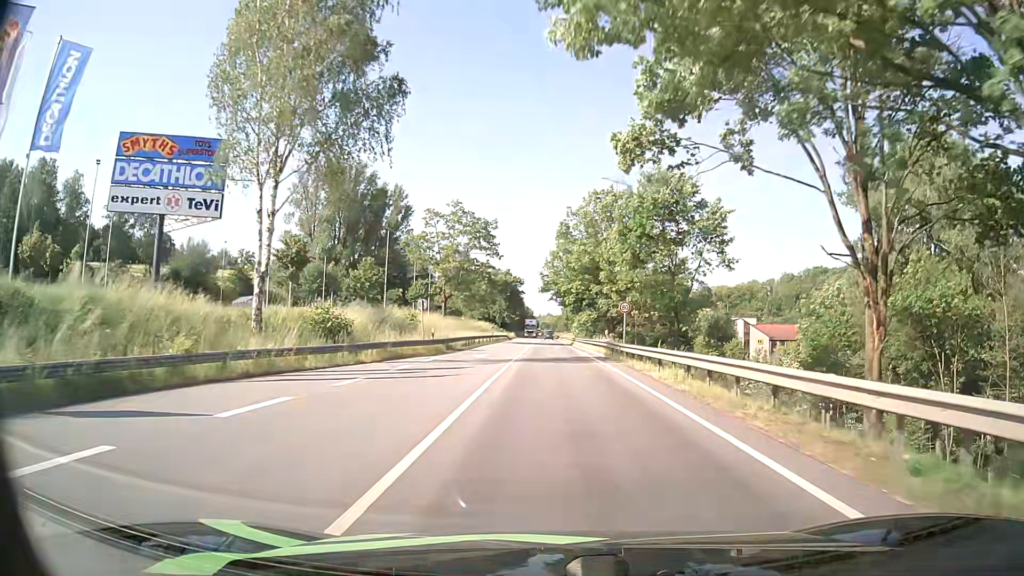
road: primary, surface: asphalt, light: Day
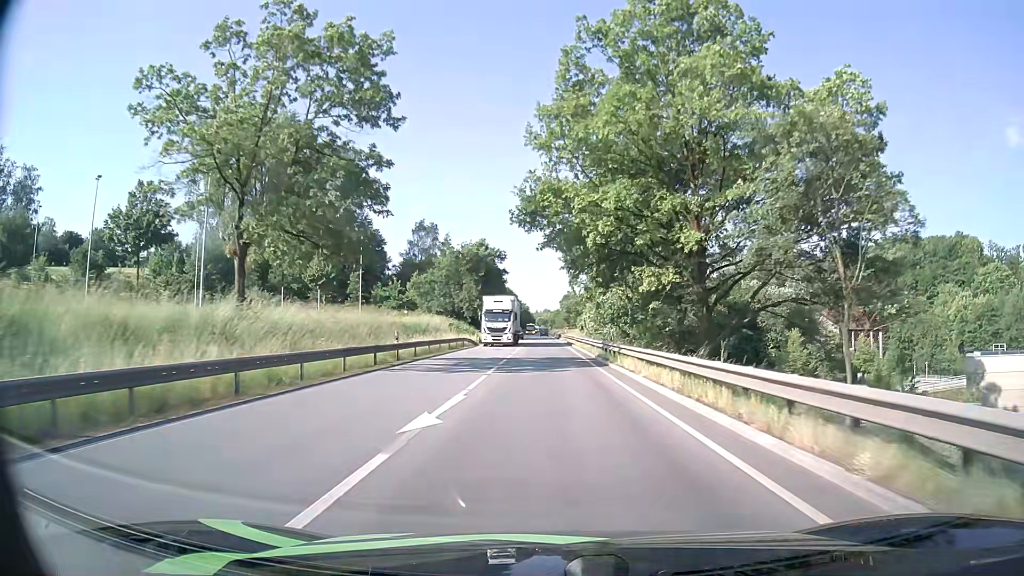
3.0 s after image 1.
(+0.3, +47.1) m; +1°
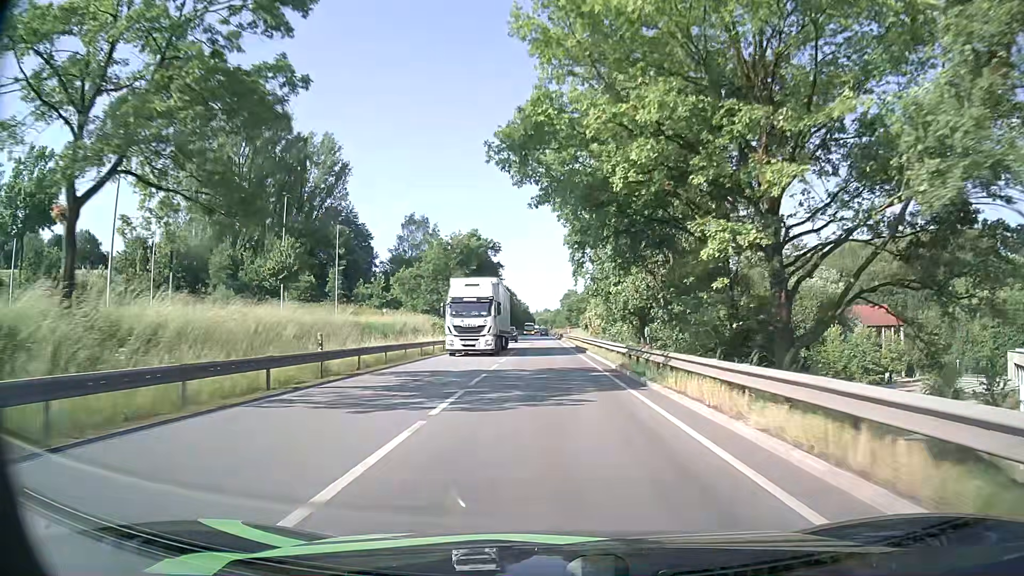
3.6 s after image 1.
(0.0, +10.2) m; 0°
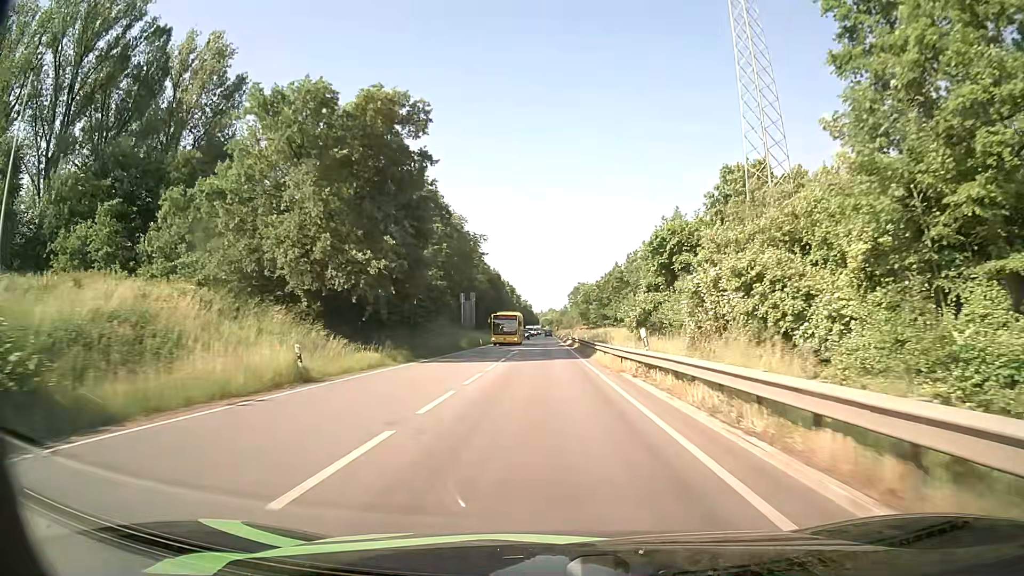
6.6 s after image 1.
(-0.1, +54.3) m; 0°
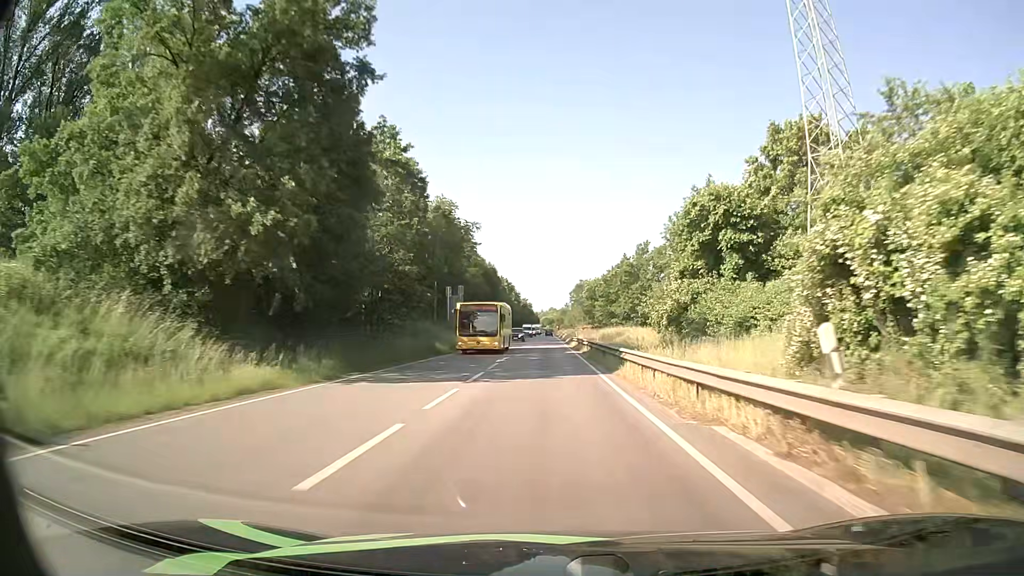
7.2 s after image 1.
(0.0, +11.5) m; 0°
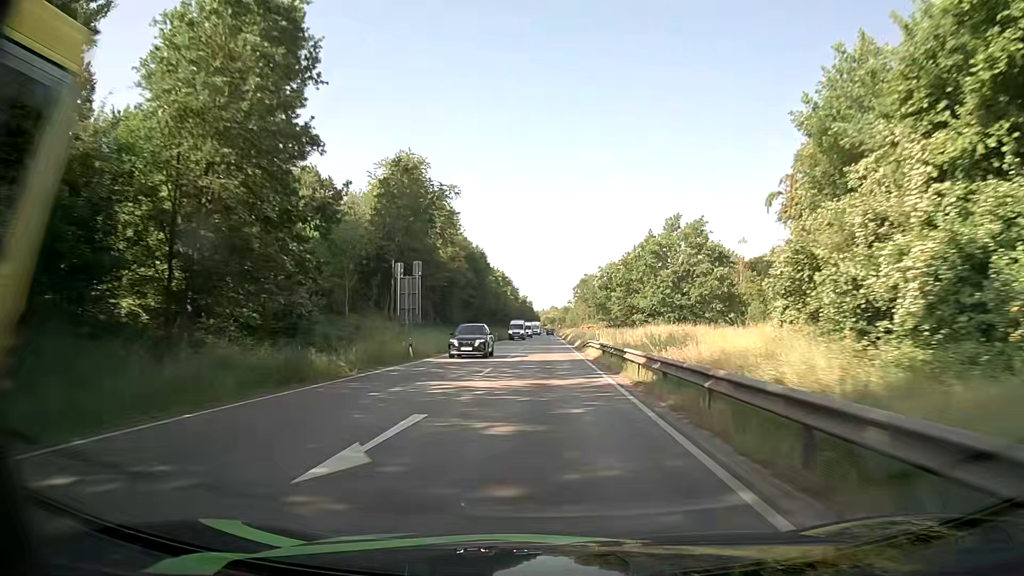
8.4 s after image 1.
(-0.1, +23.5) m; 0°
